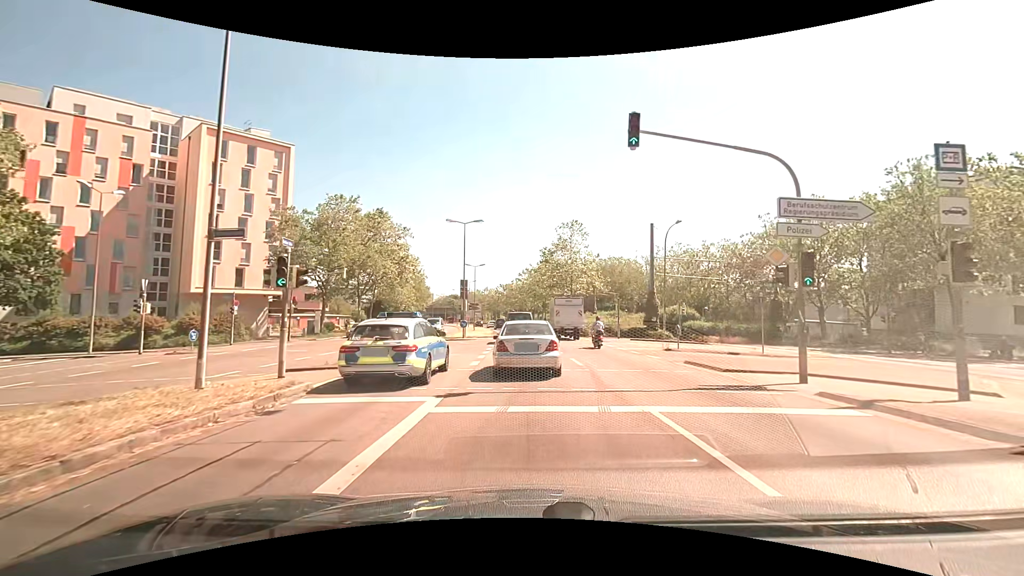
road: secondary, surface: asphalt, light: Day
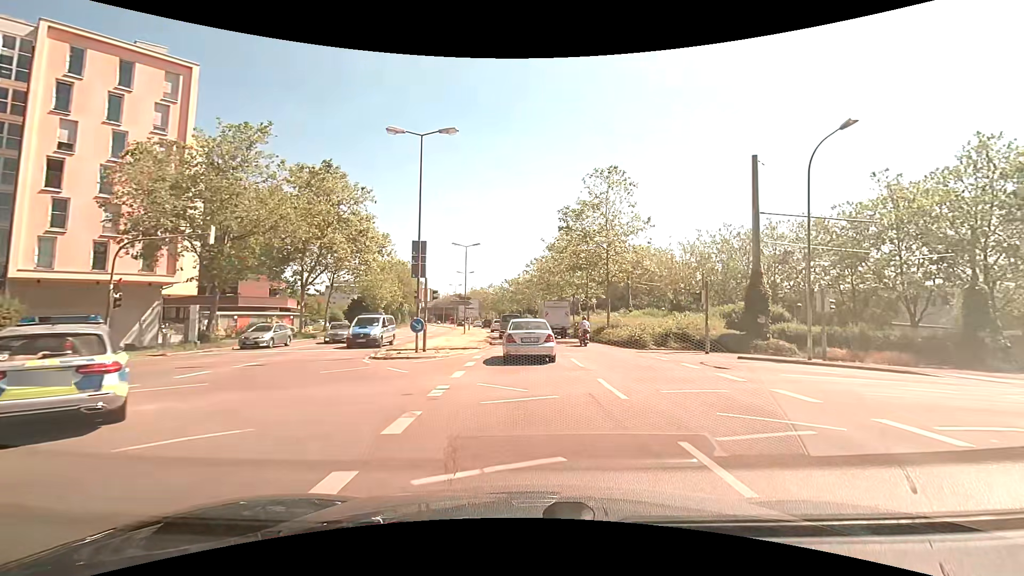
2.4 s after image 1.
(-0.2, +19.3) m; -1°
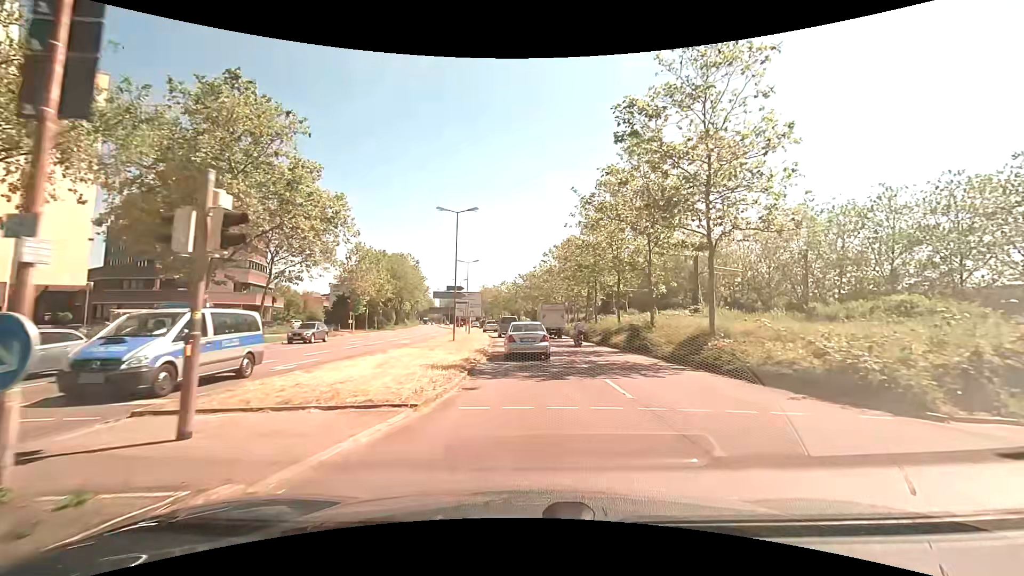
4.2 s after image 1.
(-0.2, +16.9) m; -2°
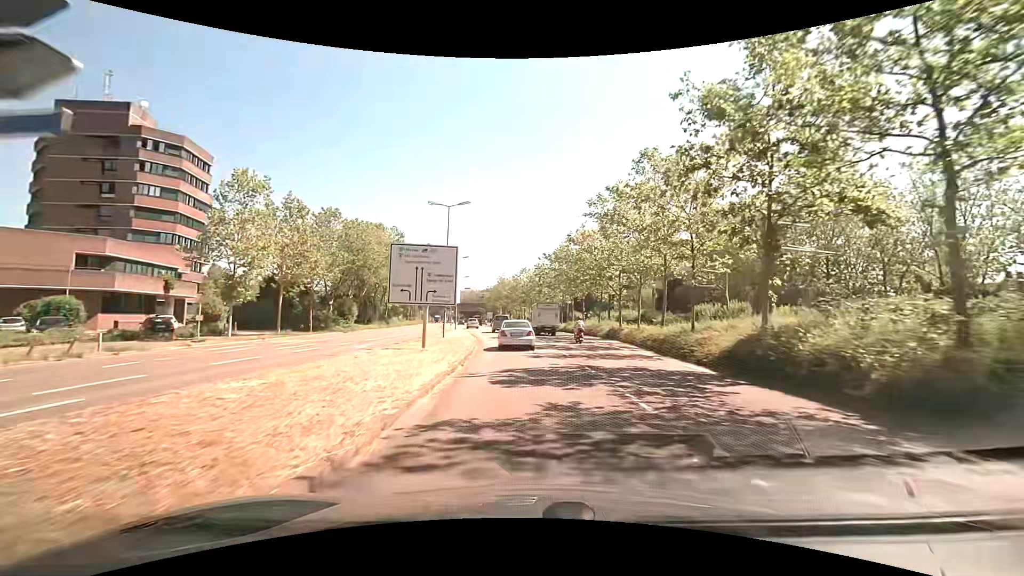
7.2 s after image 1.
(-0.6, +31.6) m; -3°
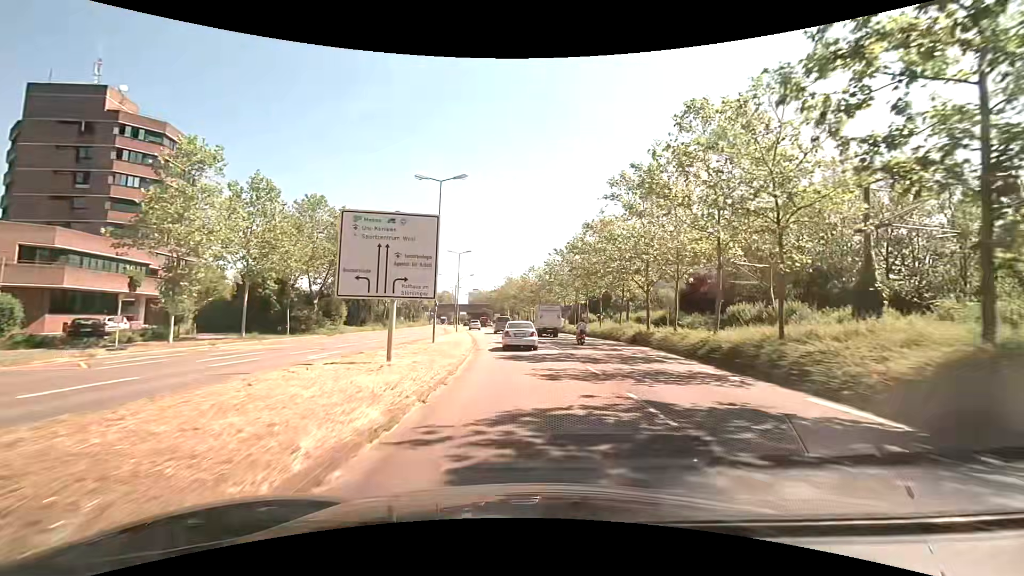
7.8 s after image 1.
(0.0, +6.7) m; -1°
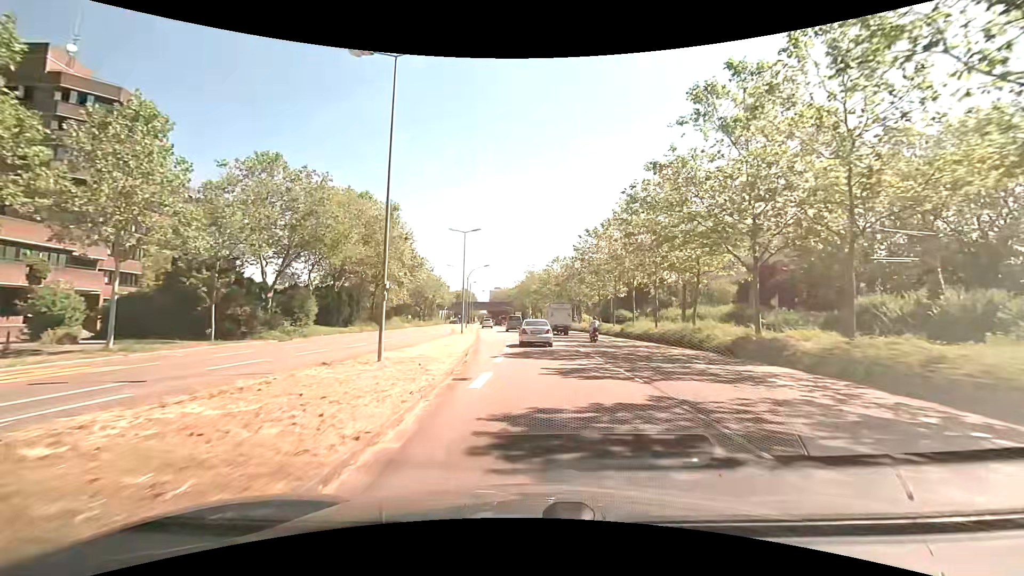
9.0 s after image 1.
(-0.2, +13.5) m; -2°
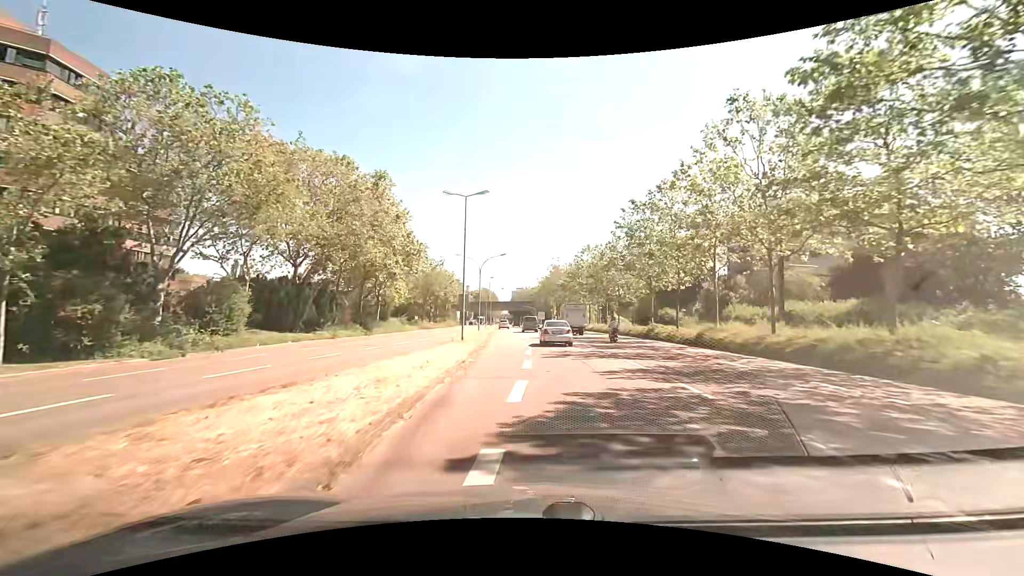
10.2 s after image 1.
(-0.2, +13.8) m; -2°
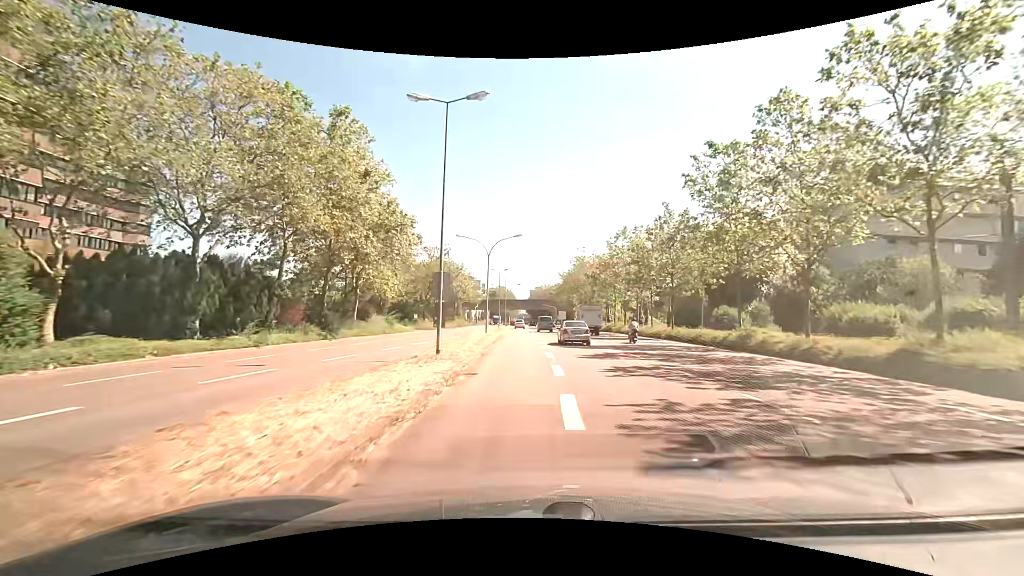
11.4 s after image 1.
(-0.4, +14.0) m; -3°
(0, +10) (0, +20) (0, +30) (0, +40) (0, +50) (0, +60) (-1, +70) (-1, +80) (-1, +90) (-1, +100) m
